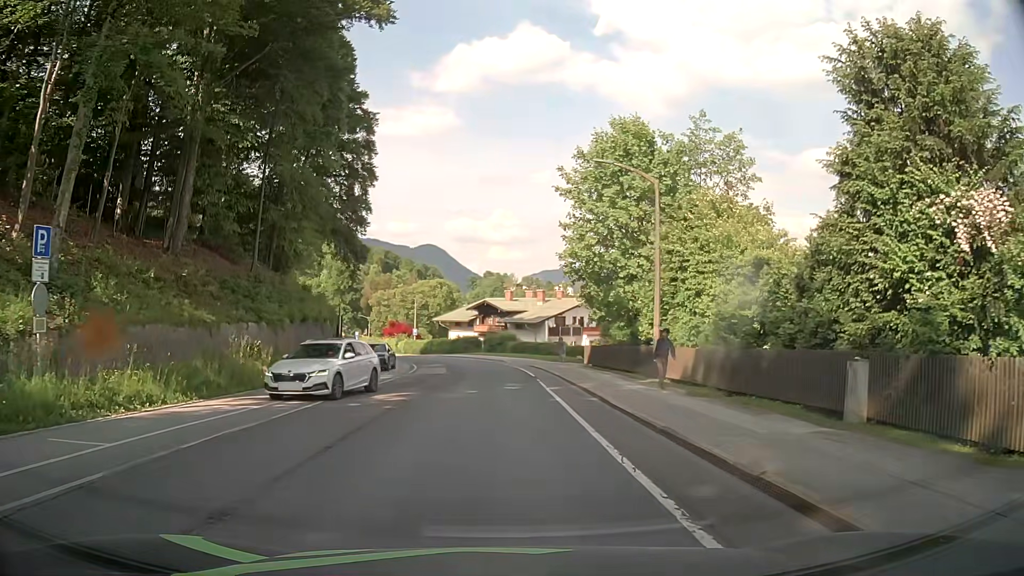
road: tertiary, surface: asphalt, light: Day
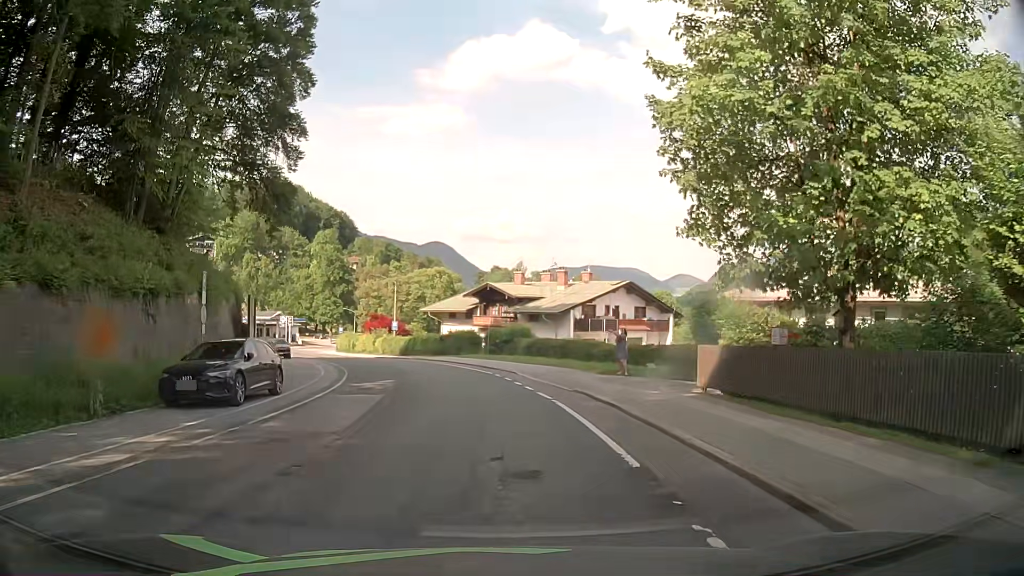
(0.0, +20.8) m; 0°
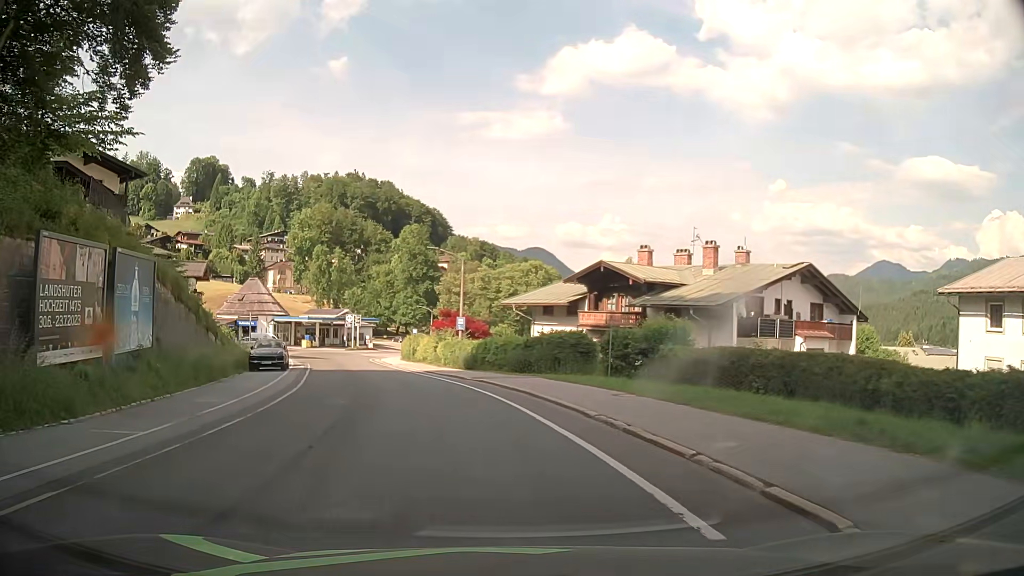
(-1.2, +21.1) m; -9°
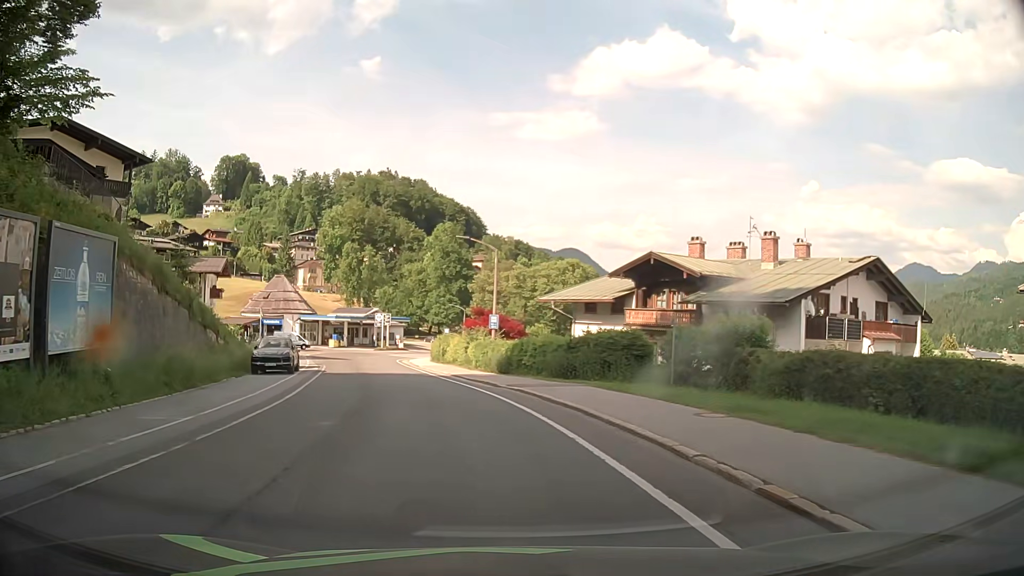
(-0.1, +4.4) m; -2°
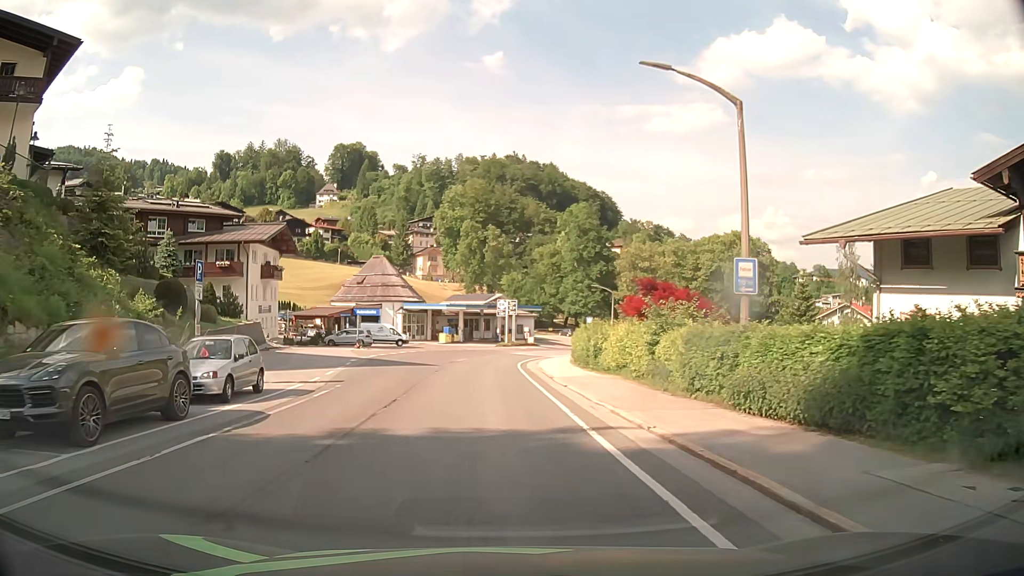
(-2.7, +23.4) m; -12°
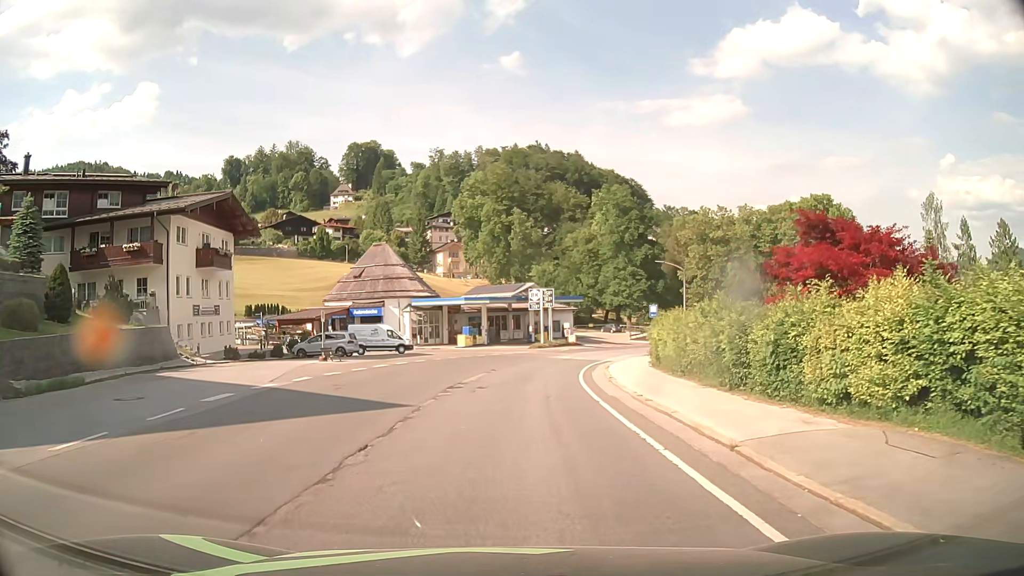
(-0.6, +18.7) m; -2°
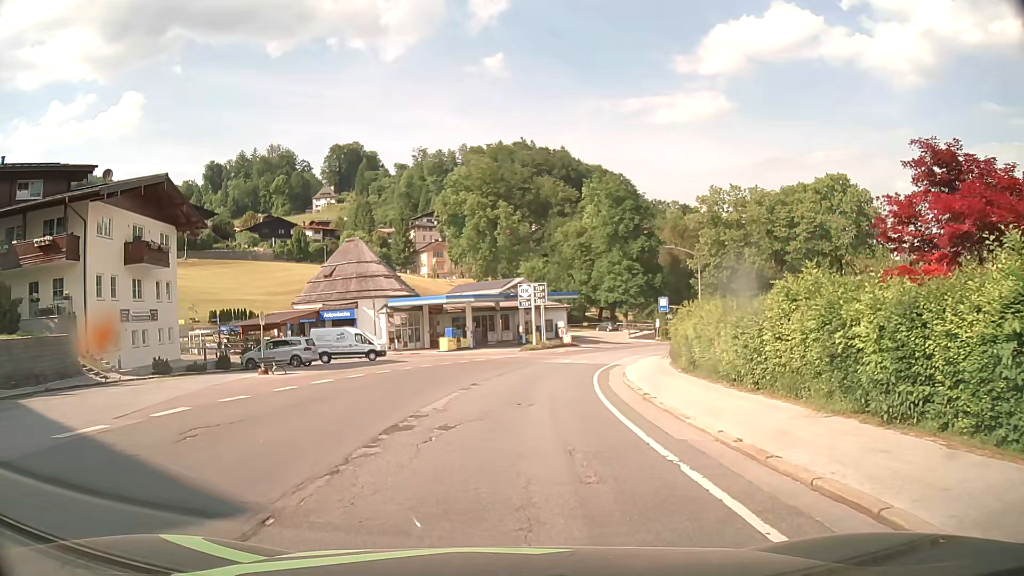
(0.0, +7.6) m; +1°
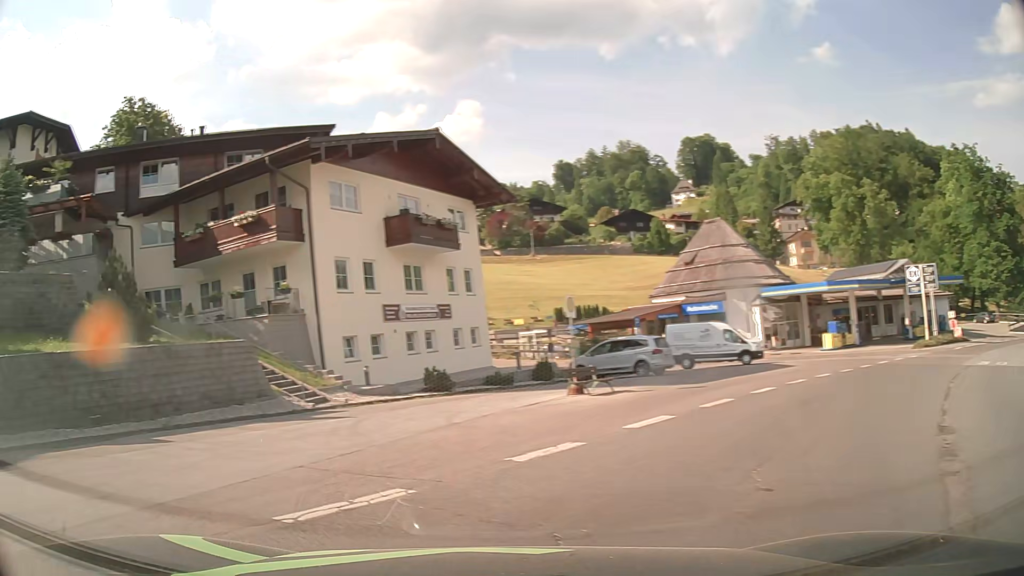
(-1.0, +10.6) m; -29°
